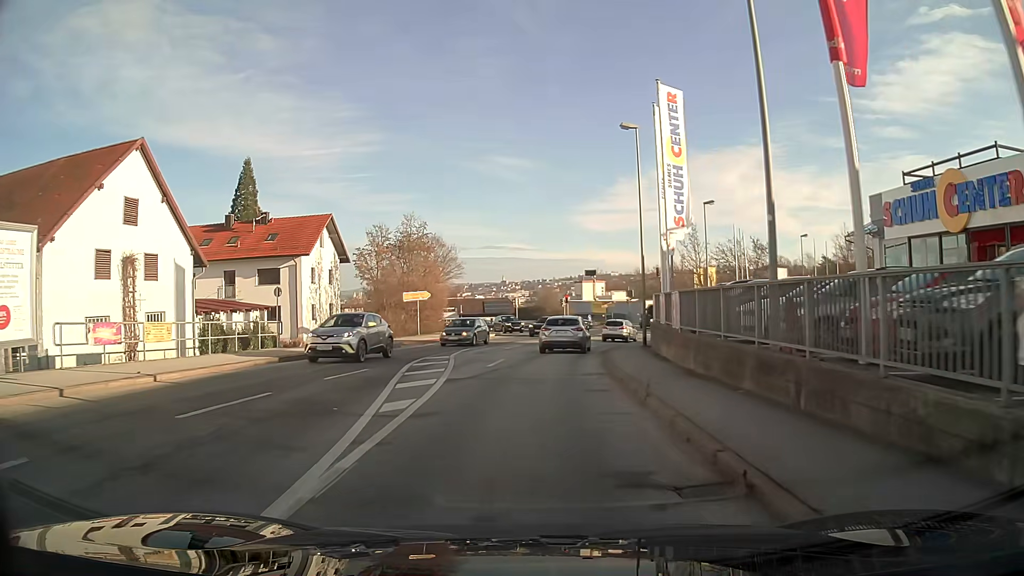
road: tertiary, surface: asphalt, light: Day
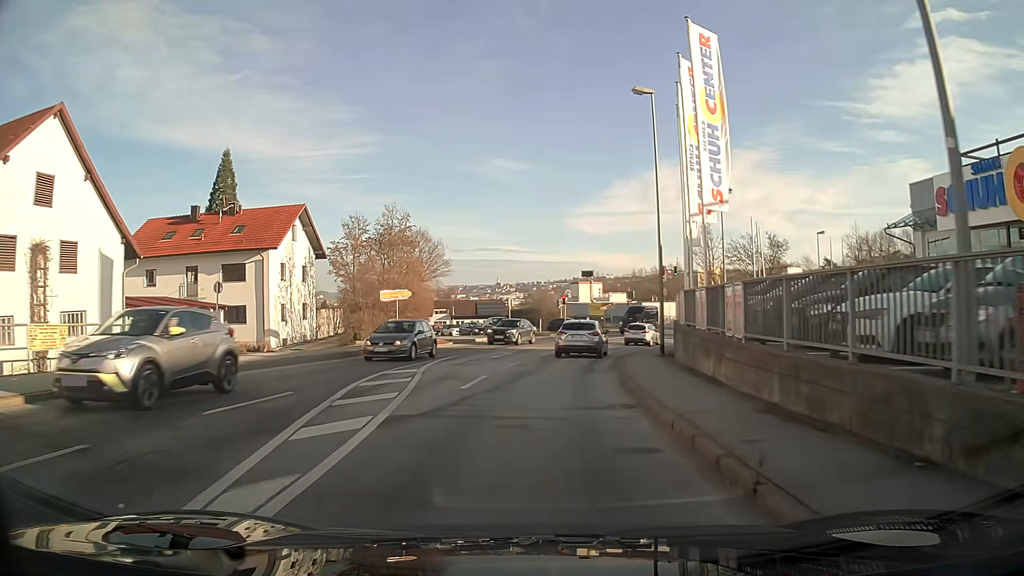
(0.0, +5.4) m; +1°
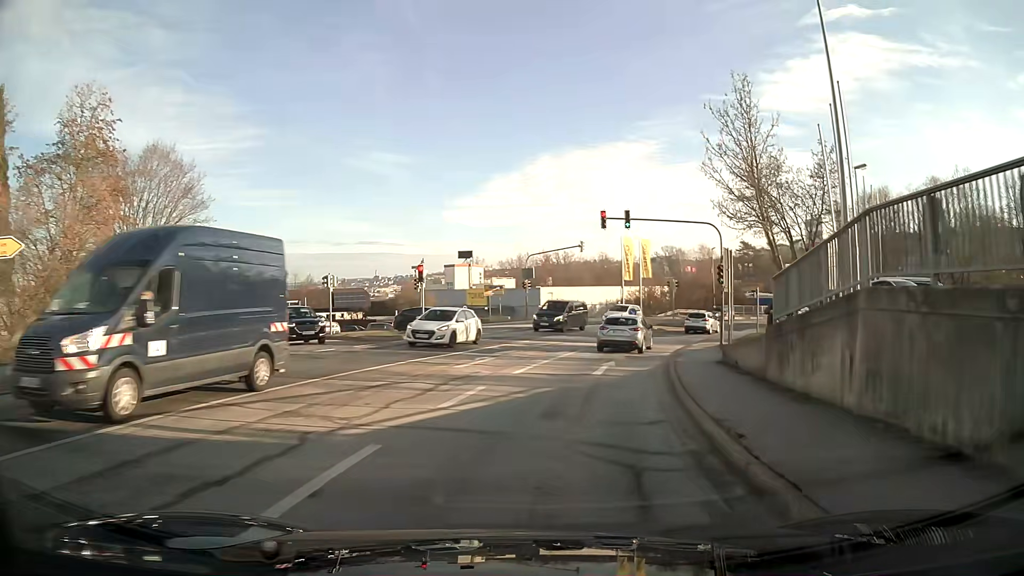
(+2.4, +27.1) m; +12°
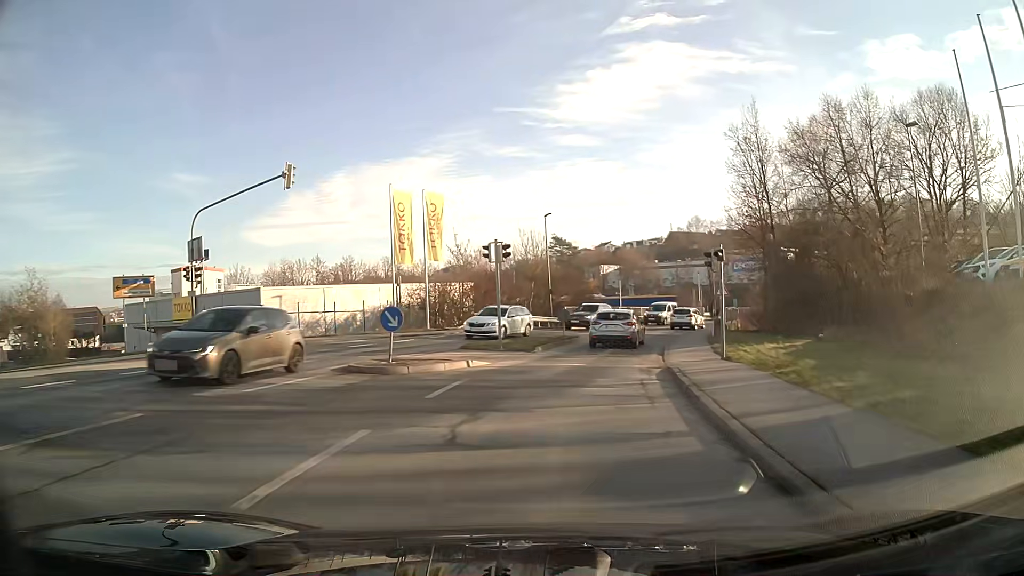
(+4.6, +29.9) m; +17°
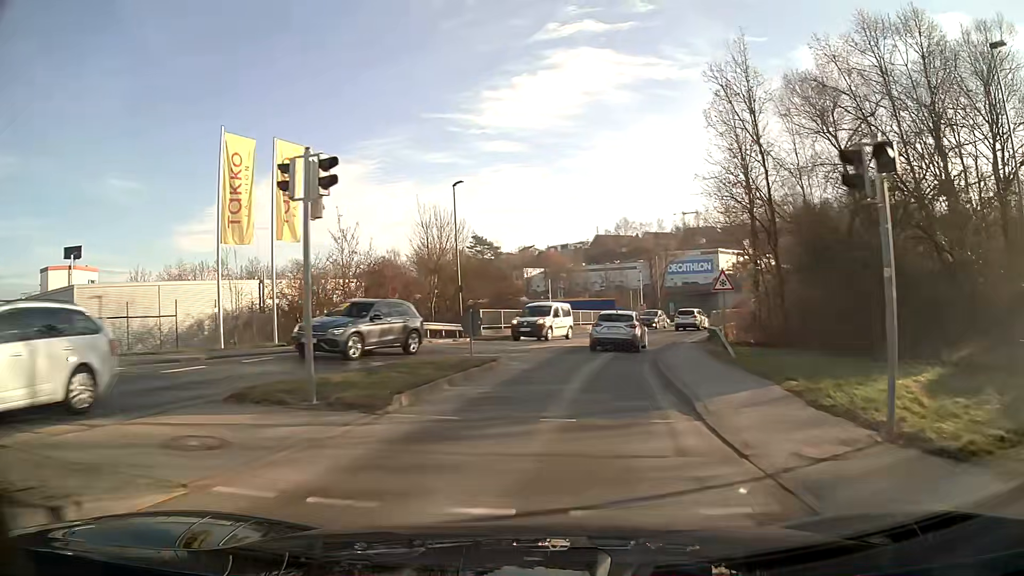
(+0.7, +13.0) m; +6°
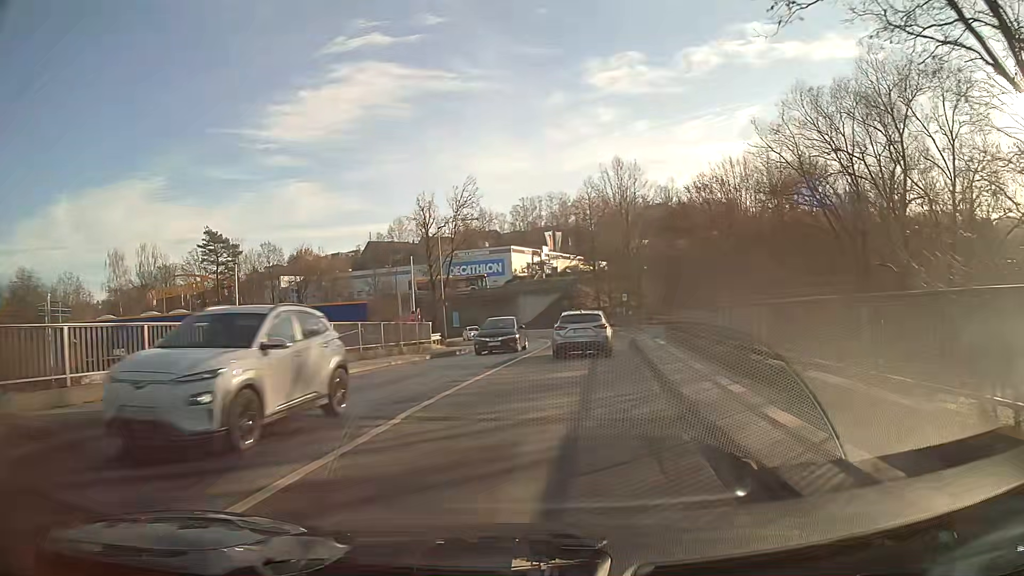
(+5.1, +31.9) m; +18°
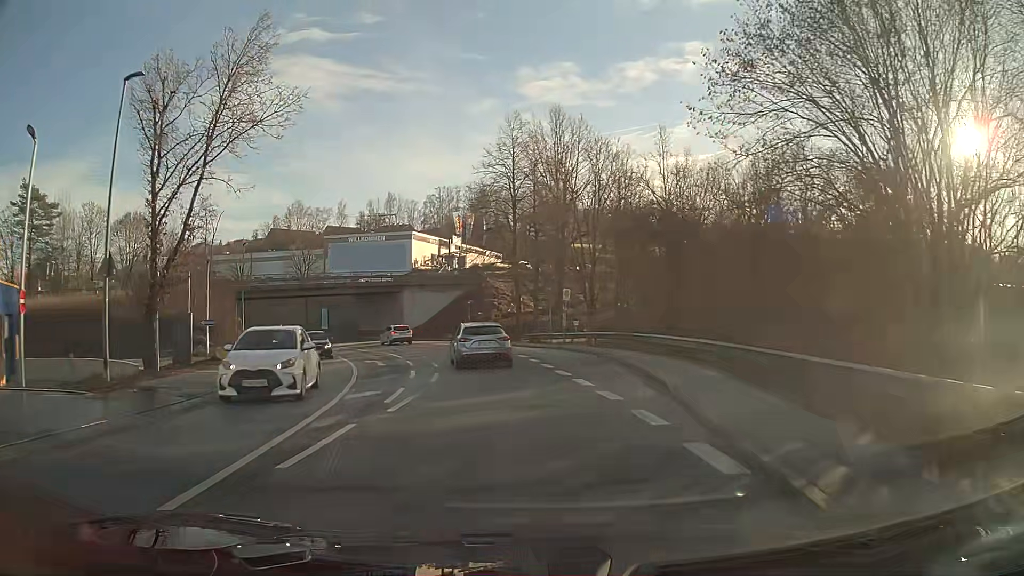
(+2.4, +31.1) m; +5°
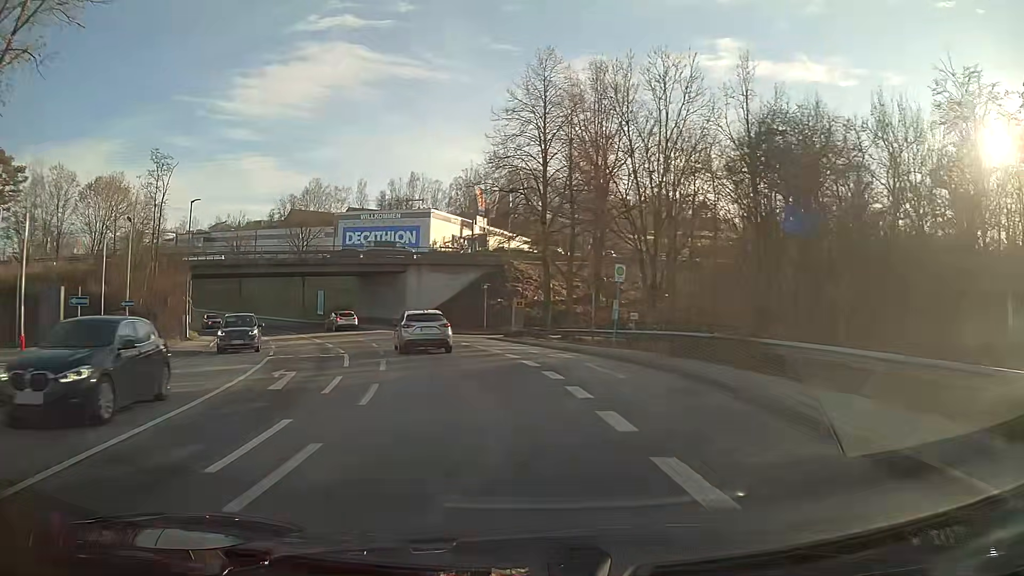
(-0.3, +12.8) m; -4°
